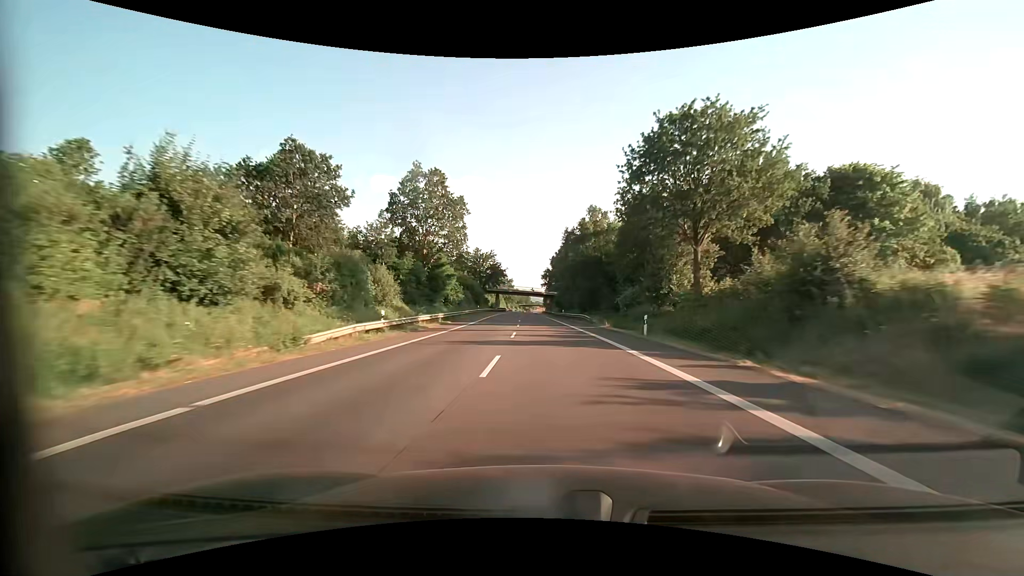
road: primary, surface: asphalt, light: Day
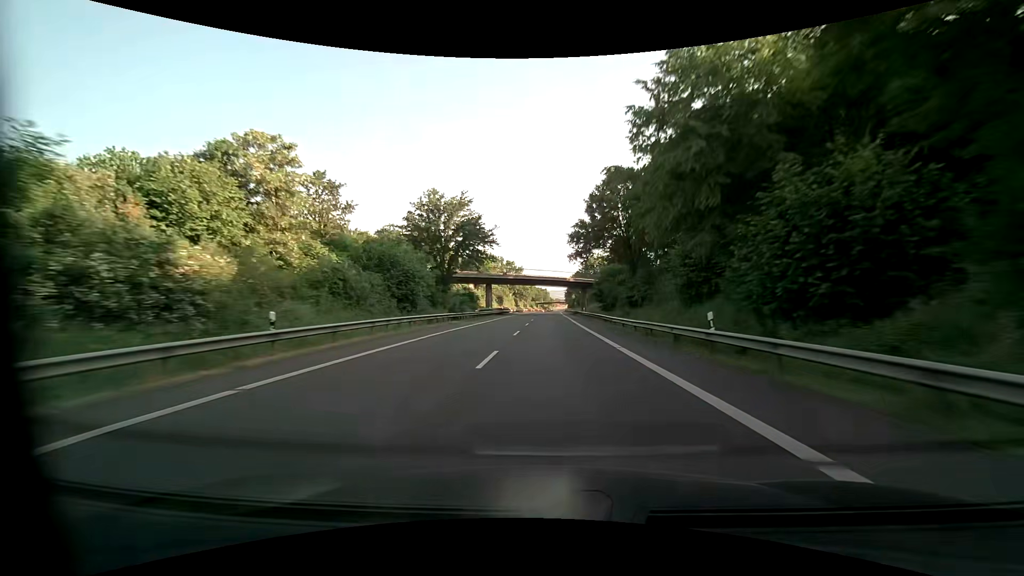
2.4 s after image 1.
(-1.4, +58.8) m; -2°
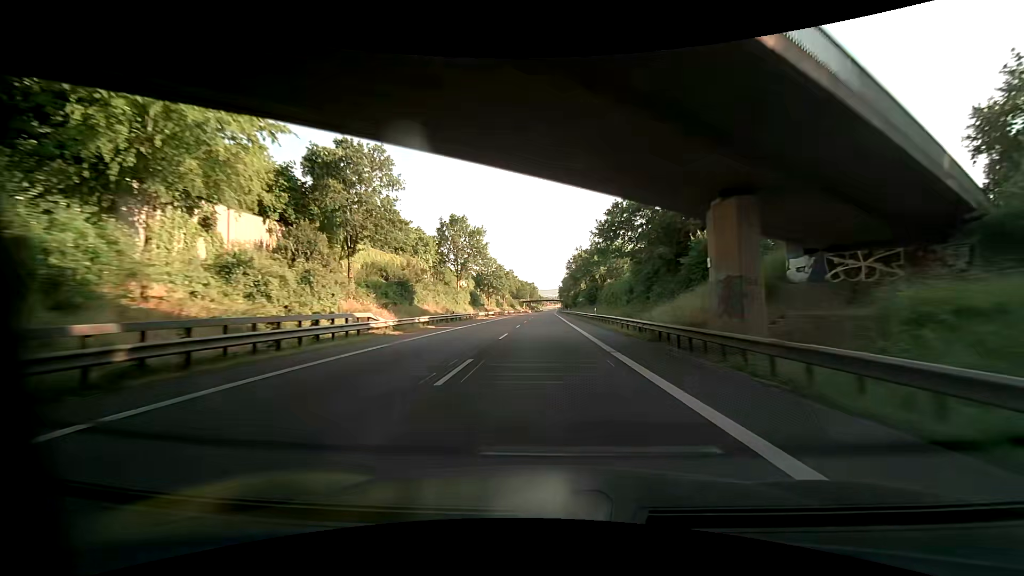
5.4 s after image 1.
(+1.0, +74.1) m; +2°
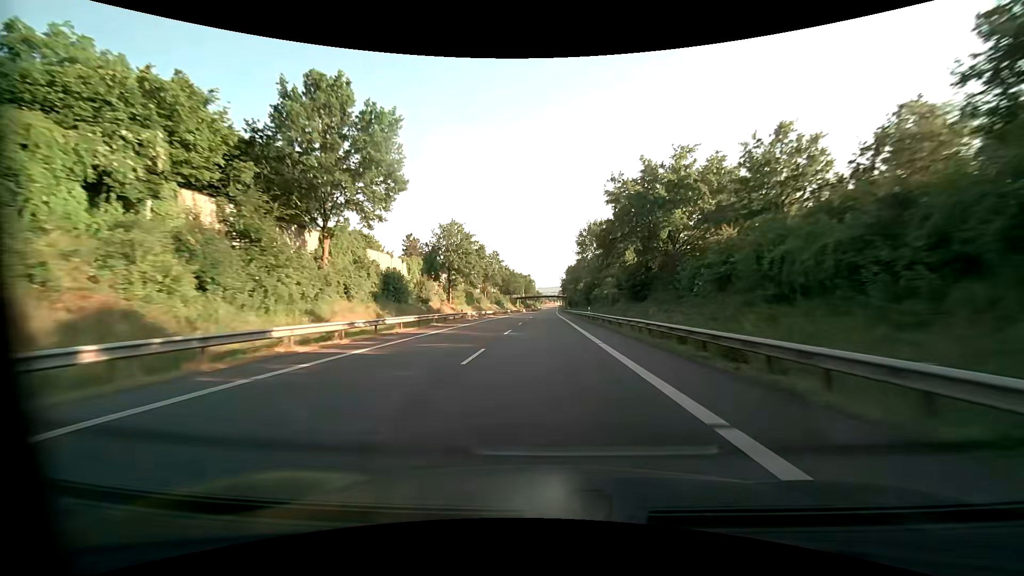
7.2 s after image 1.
(-0.2, +44.9) m; 0°
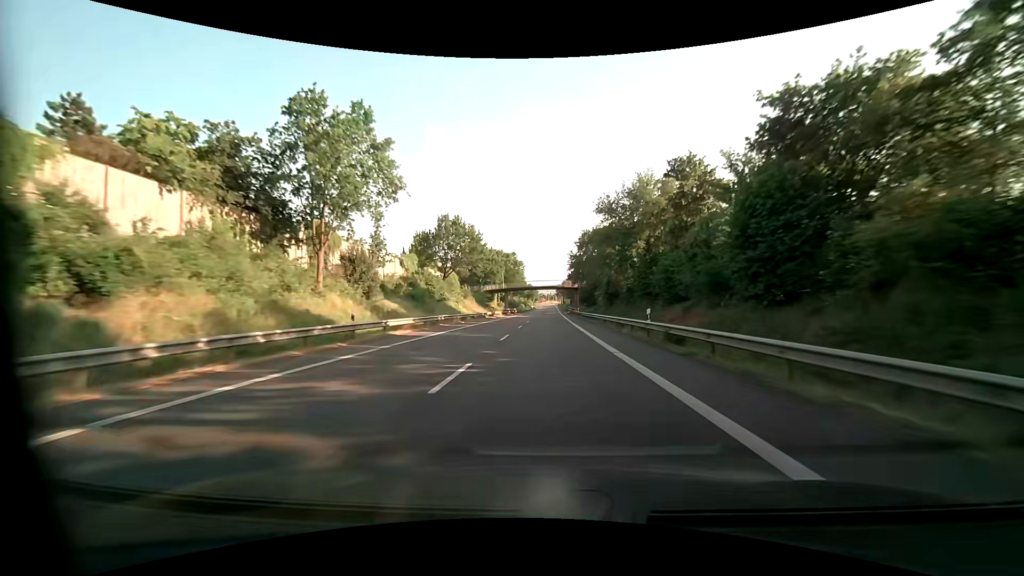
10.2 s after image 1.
(+0.2, +75.6) m; +1°
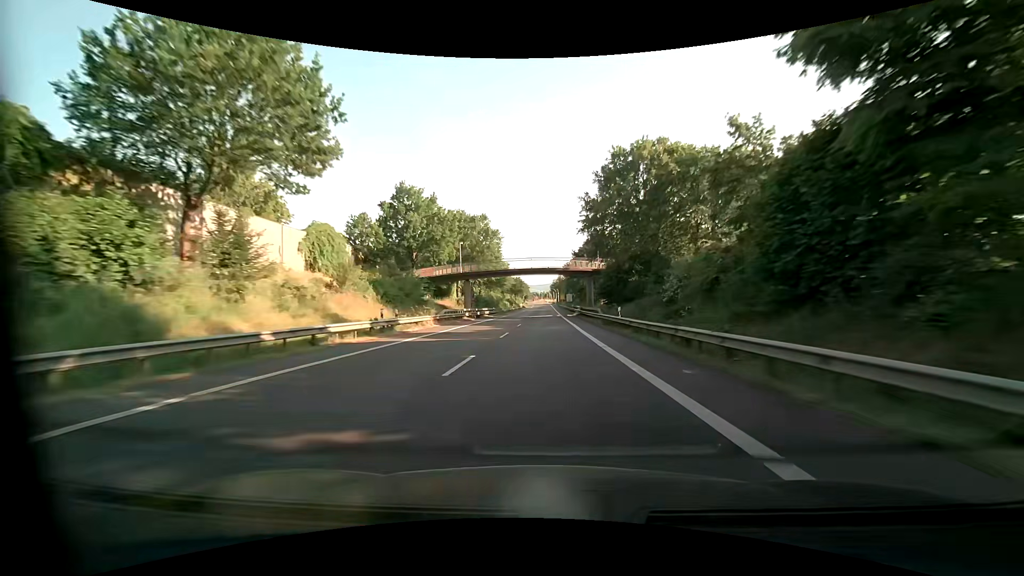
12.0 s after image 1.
(+0.2, +45.9) m; +1°
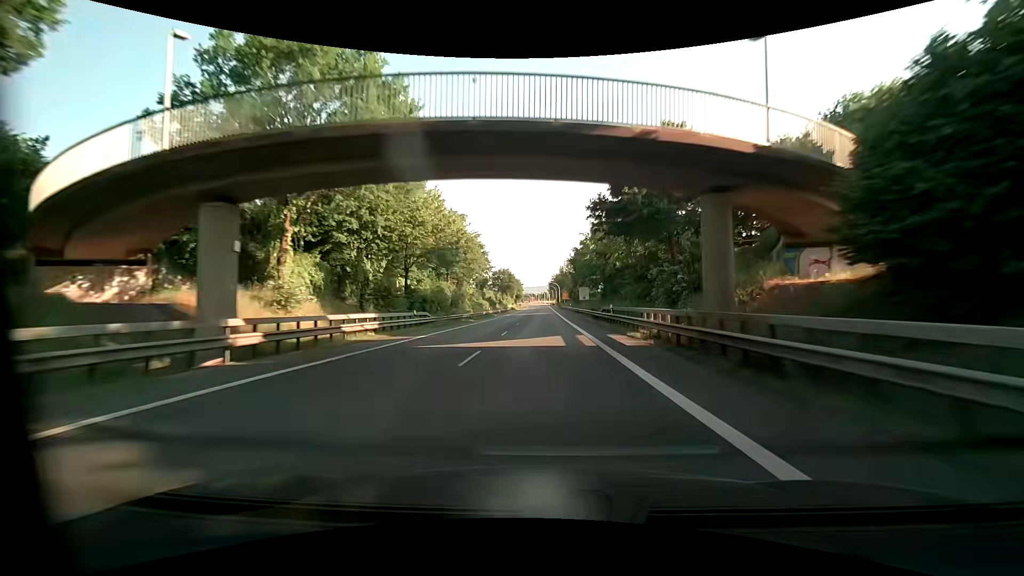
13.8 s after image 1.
(0.0, +46.4) m; 0°
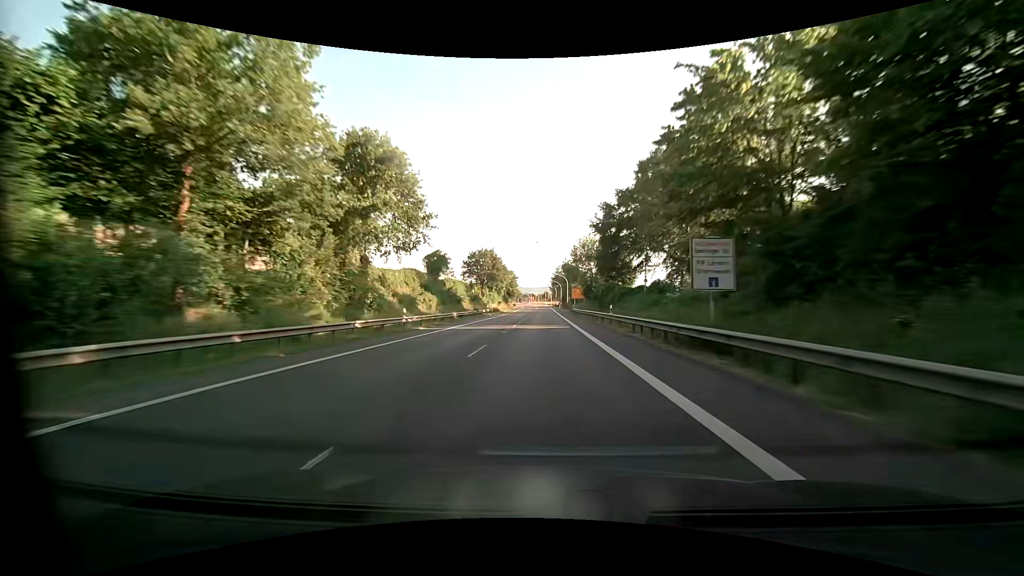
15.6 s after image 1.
(-0.1, +46.5) m; 0°
(0, +10) (0, +20) (0, +30) (0, +40) (0, +50) (0, +60) (0, +70) (0, +80) (+1, +90) (+1, +100) m
